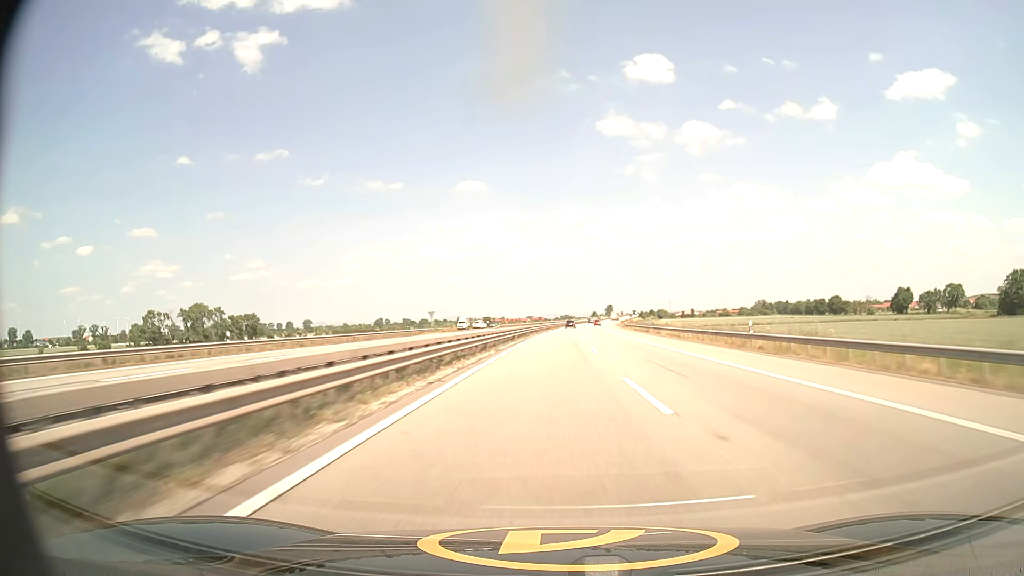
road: motorway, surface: asphalt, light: Day
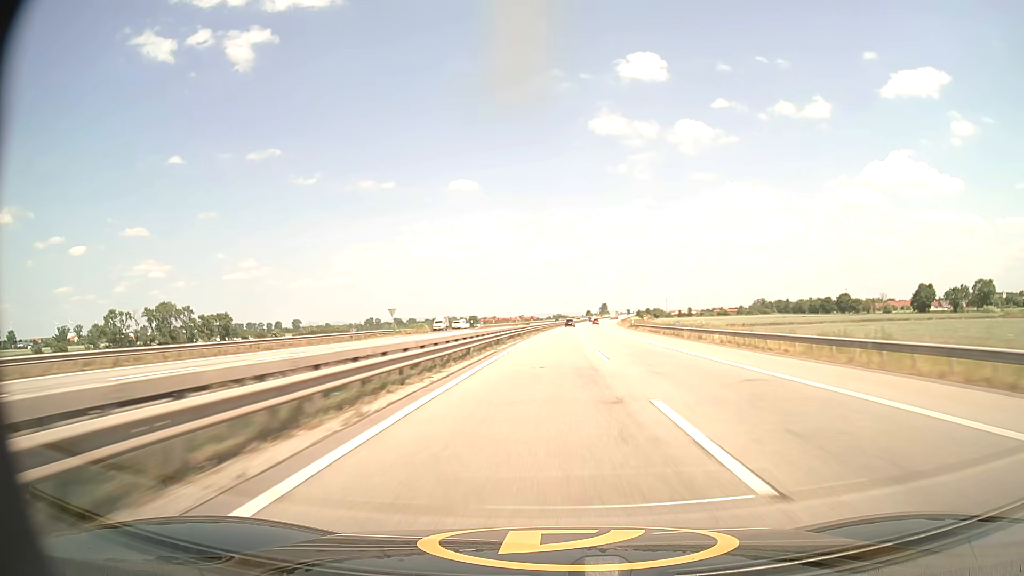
(+0.1, +22.5) m; +1°
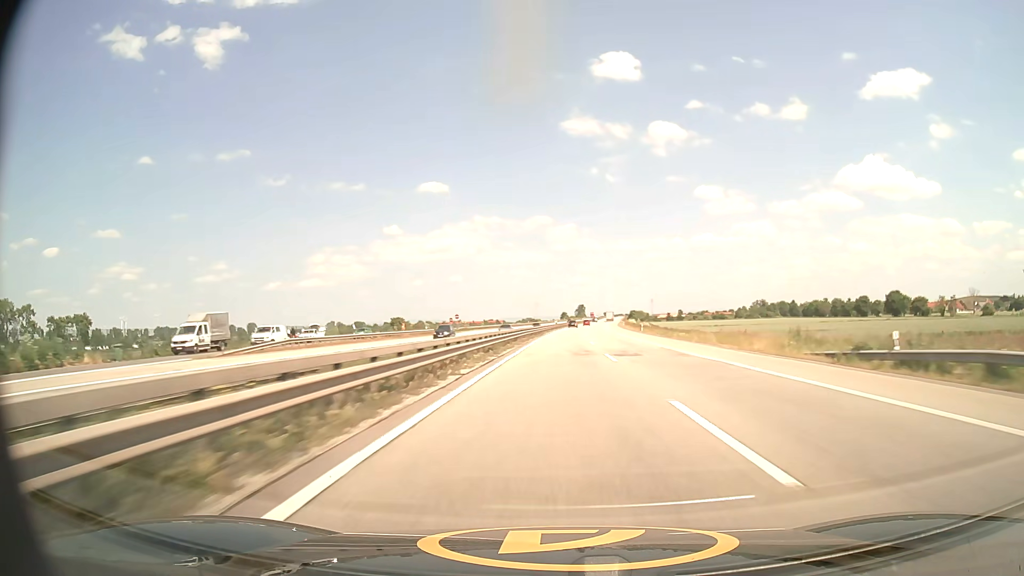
(+2.0, +89.4) m; +2°
(0, +10) (0, +20) (0, +30) (0, +40) (+1, +50) (+1, +60) (+1, +70) (+2, +80) (+2, +90) (+3, +100) m
